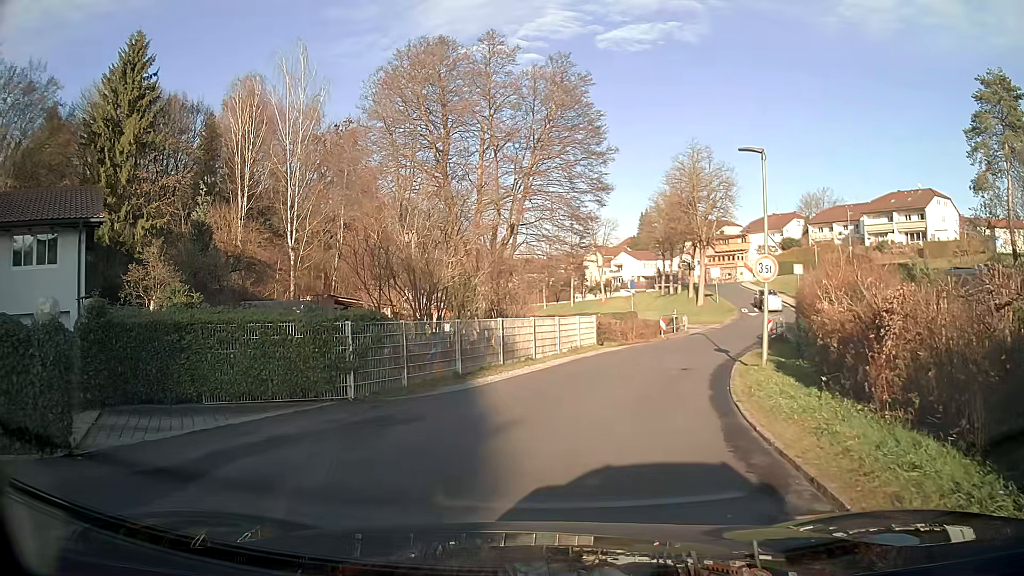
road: residential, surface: asphalt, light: Day
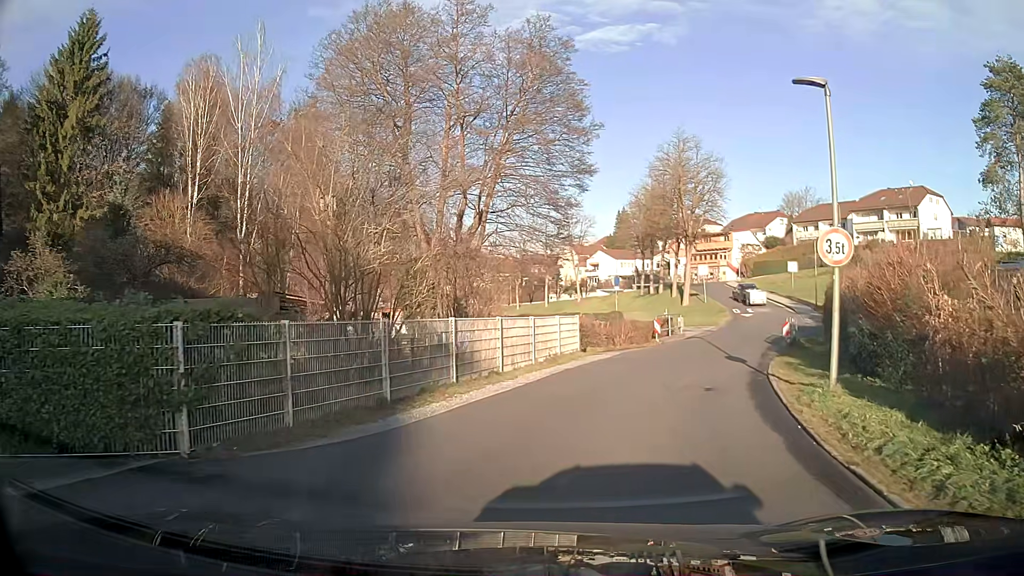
(+0.1, +5.3) m; +4°
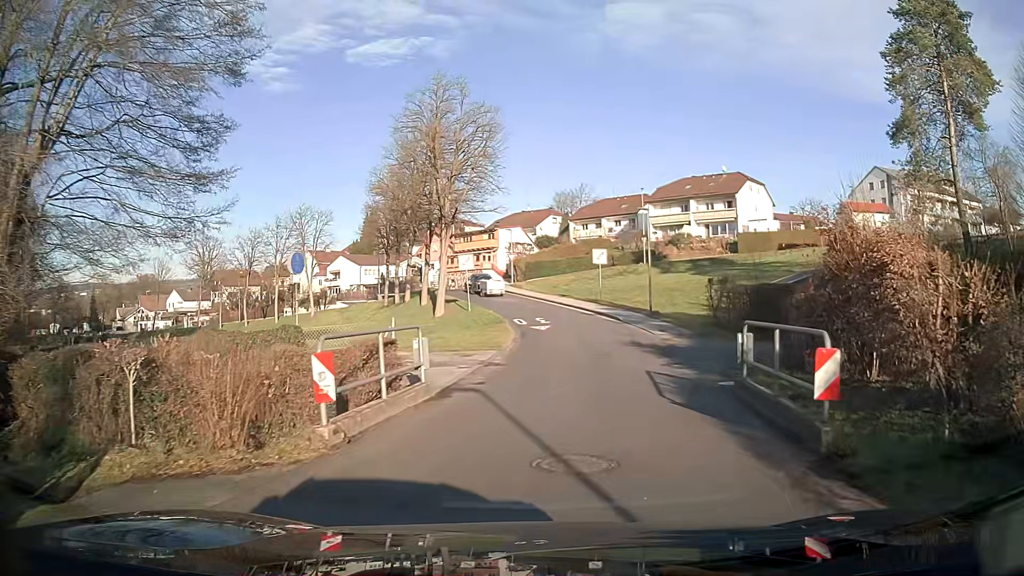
(+3.6, +19.1) m; +20°
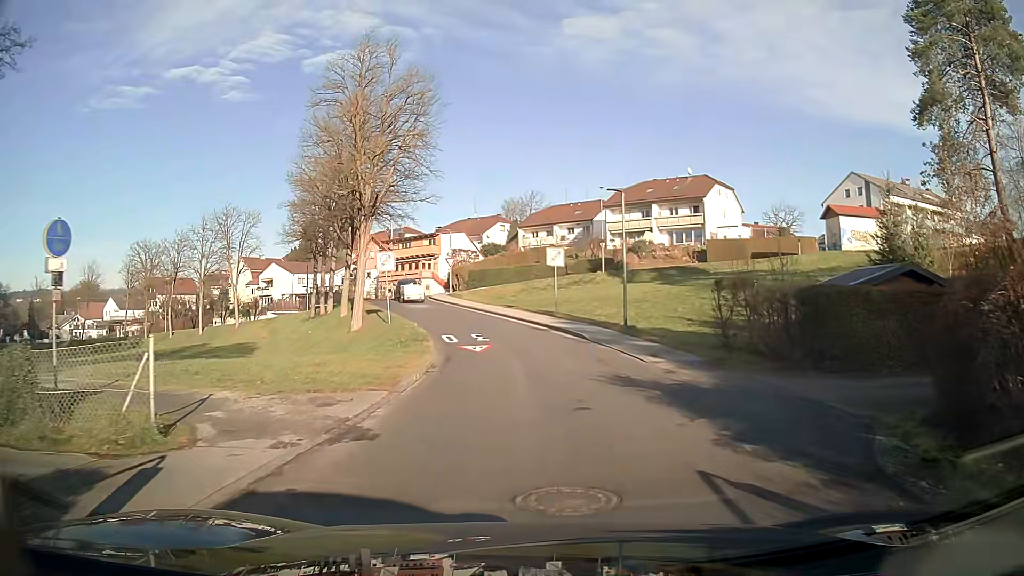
(+0.3, +8.6) m; +3°
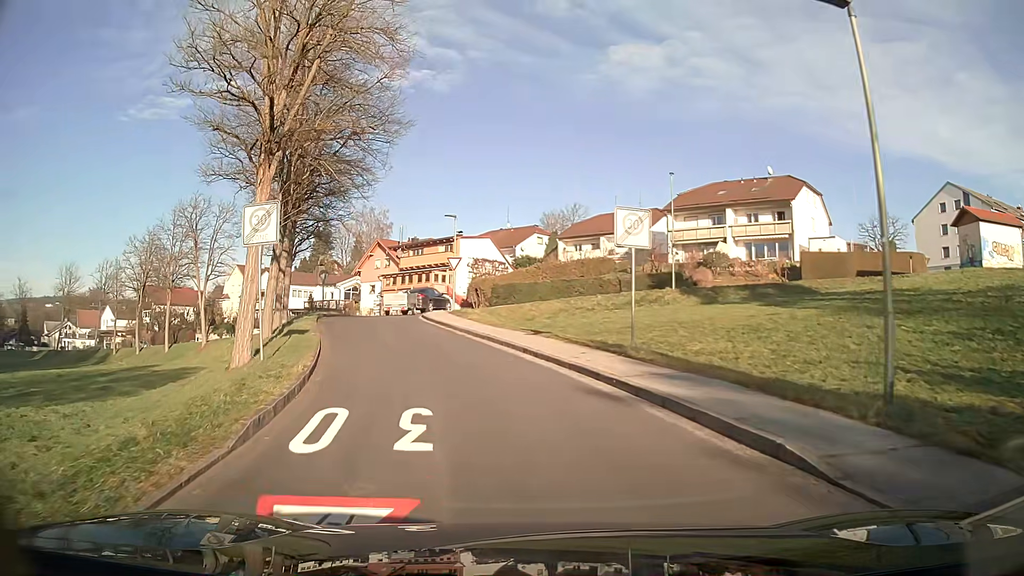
(-0.3, +17.6) m; -5°
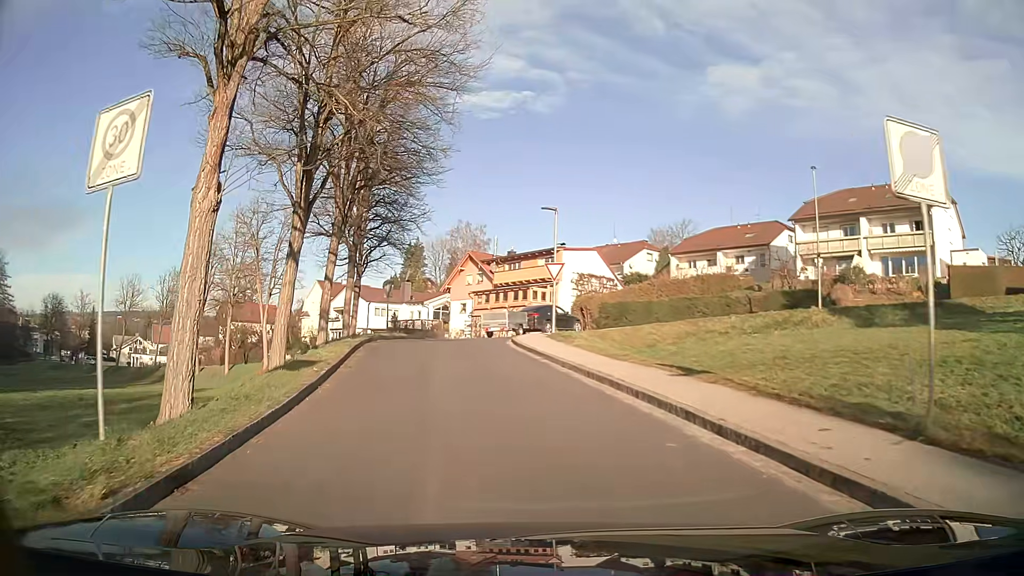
(-0.6, +8.5) m; -8°
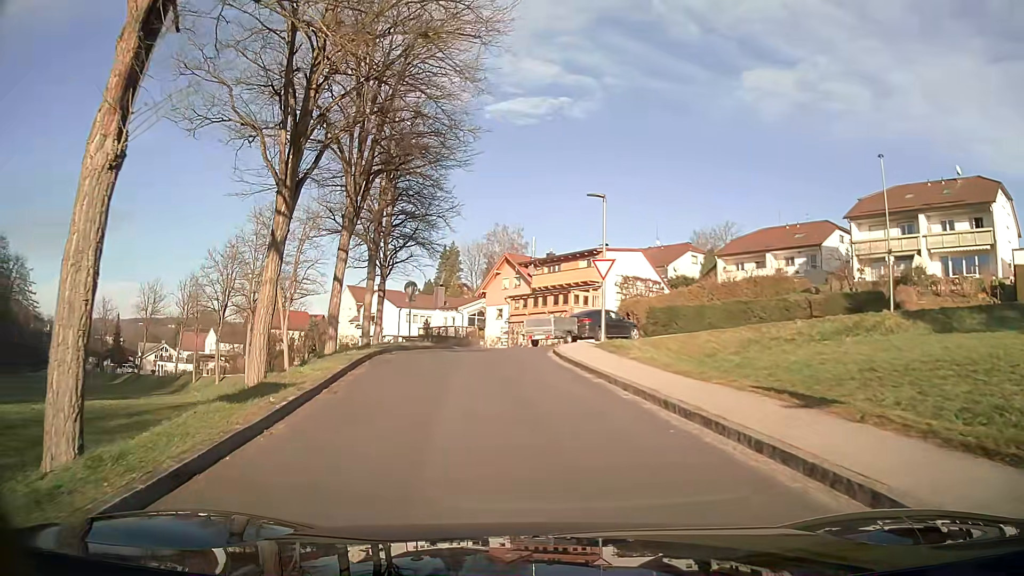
(-0.1, +4.1) m; -3°
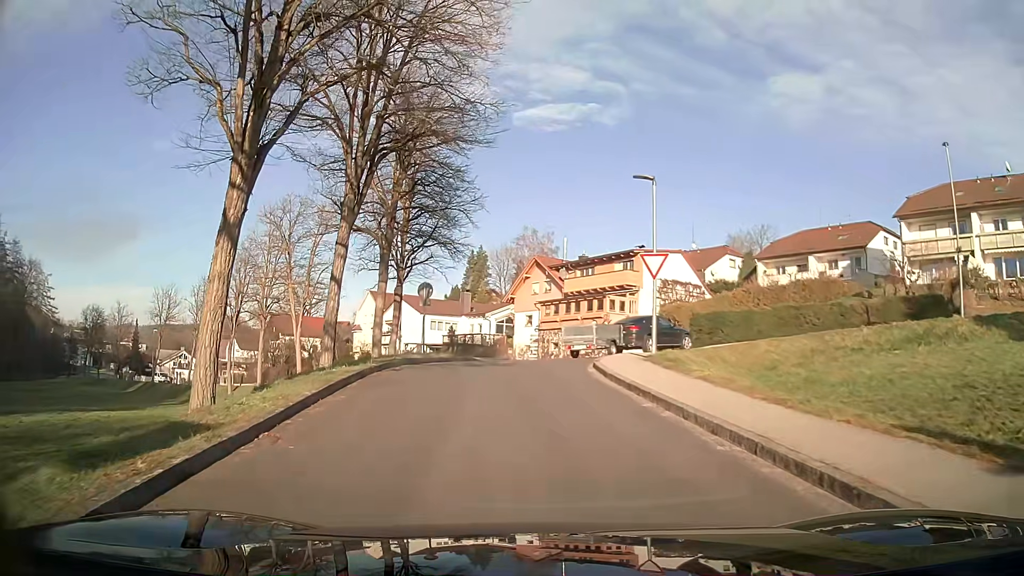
(-0.1, +3.9) m; -3°
(0, +10) (0, +20) (+5, +29) (+14, +30) (+23, +26) (+32, +22) (+42, +19) (+51, +17) (+61, +16) (+71, +16) m
